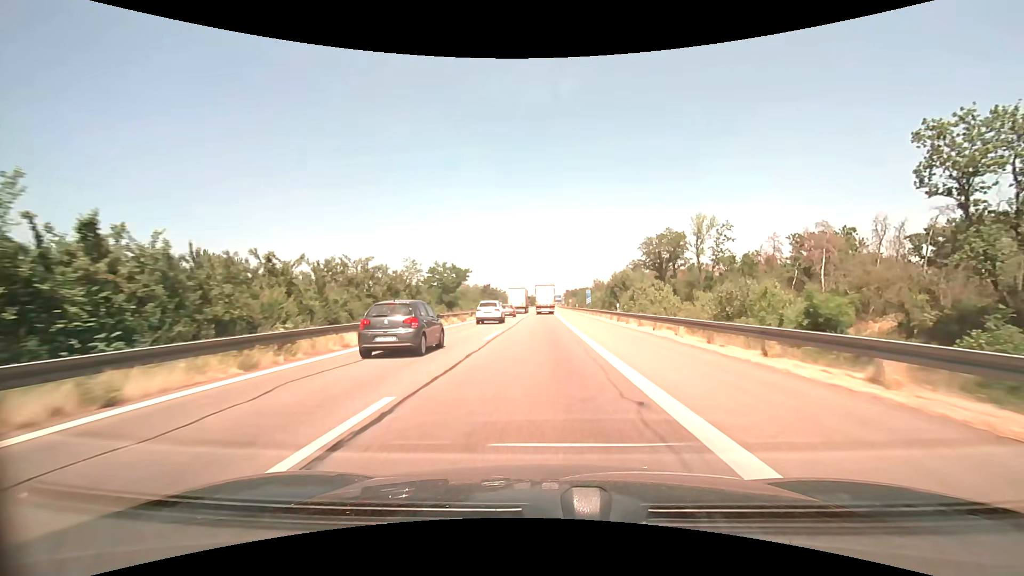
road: motorway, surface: asphalt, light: Day
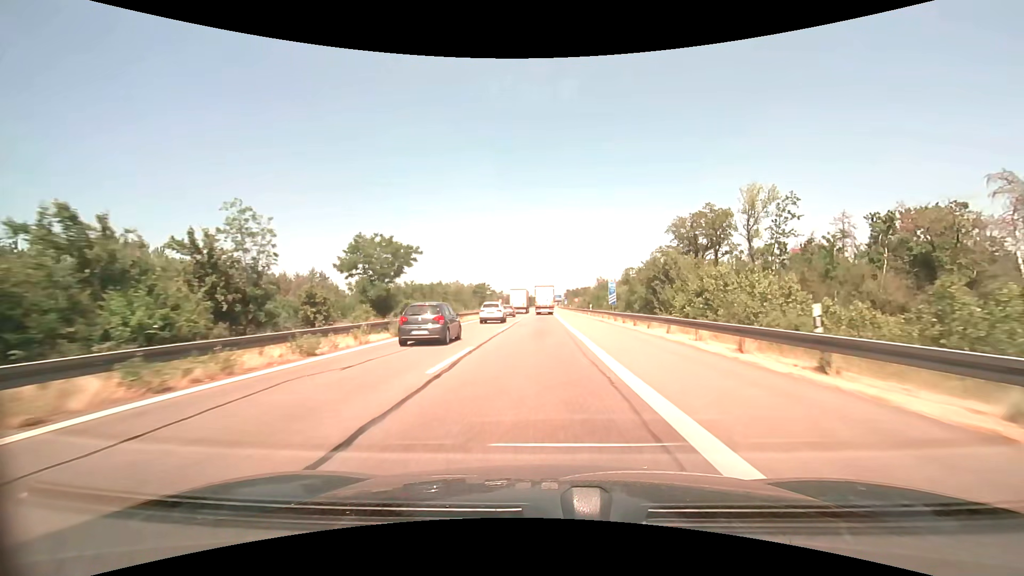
(0.0, +26.6) m; 0°
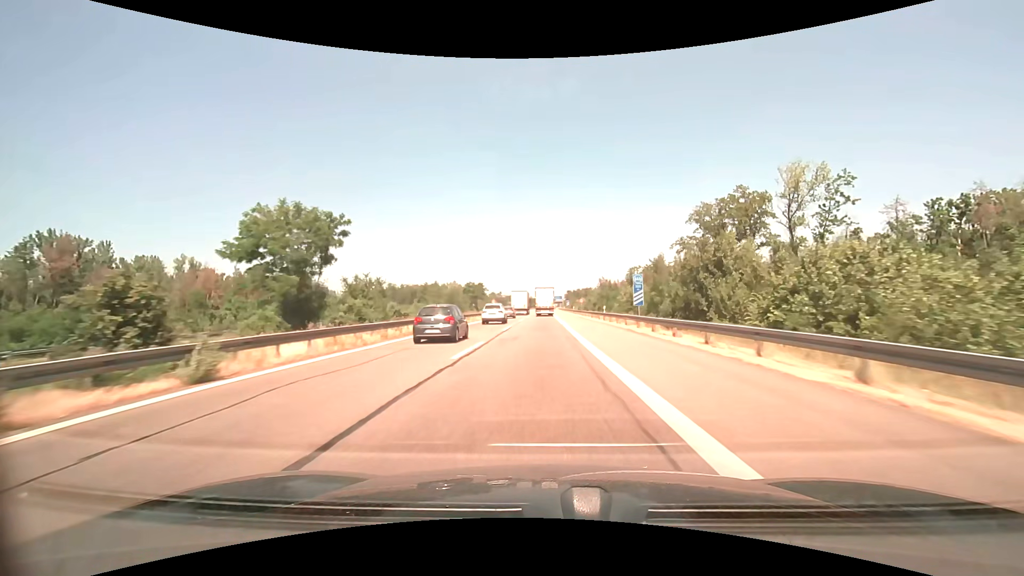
(0.0, +13.1) m; 0°
(0, +10) (0, +20) (0, +30) (0, +40) (0, +50) (0, +60) (0, +70) (0, +80) (0, +90) (0, +100) m
